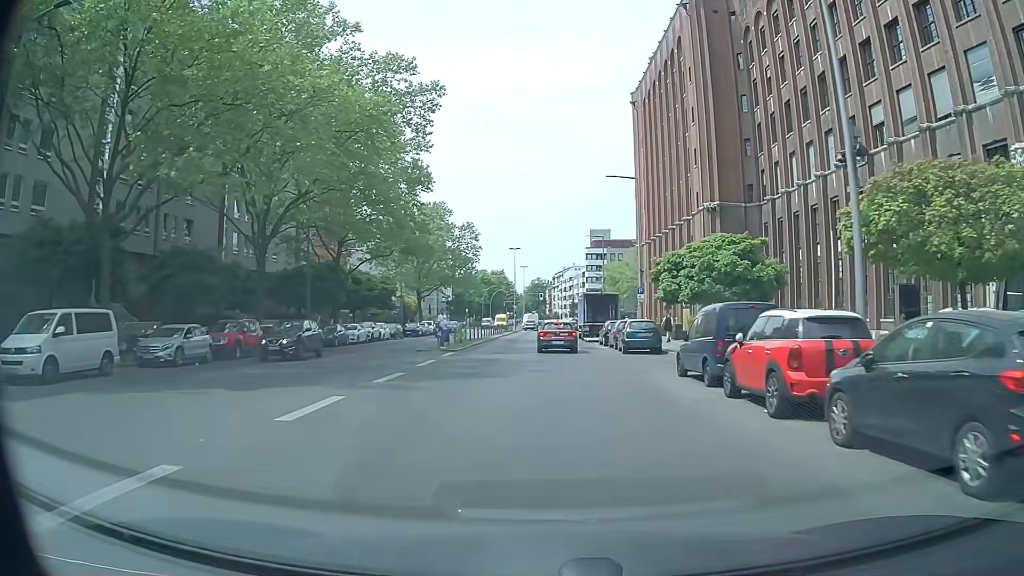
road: tertiary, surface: asphalt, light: Day
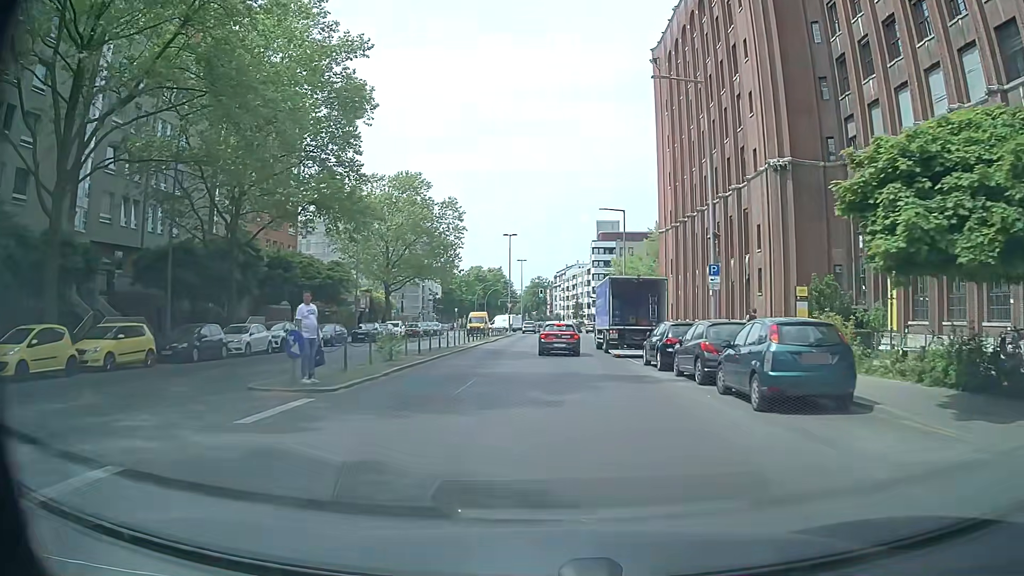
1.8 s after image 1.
(+0.1, +18.4) m; +1°
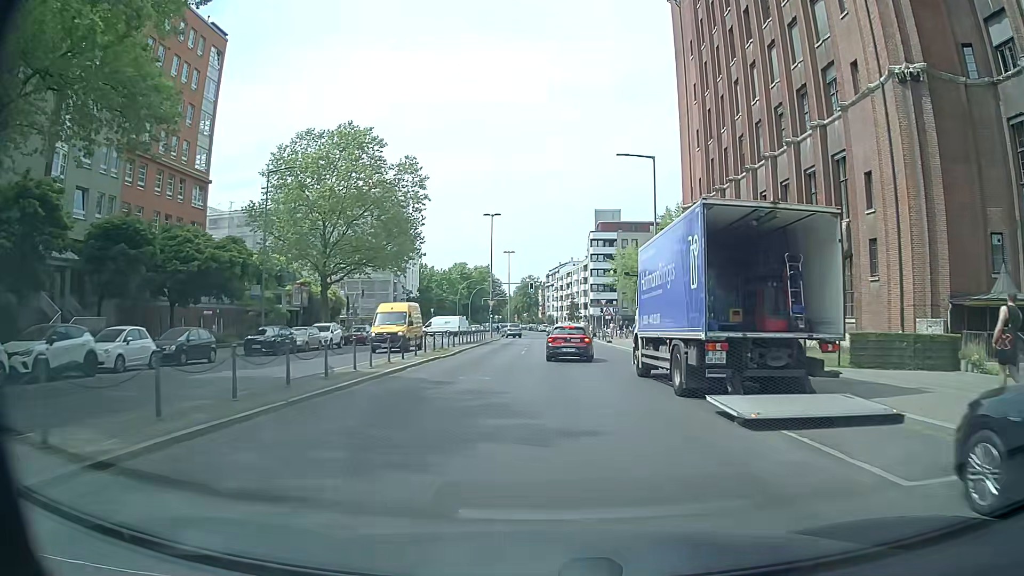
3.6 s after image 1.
(-0.2, +18.4) m; -1°
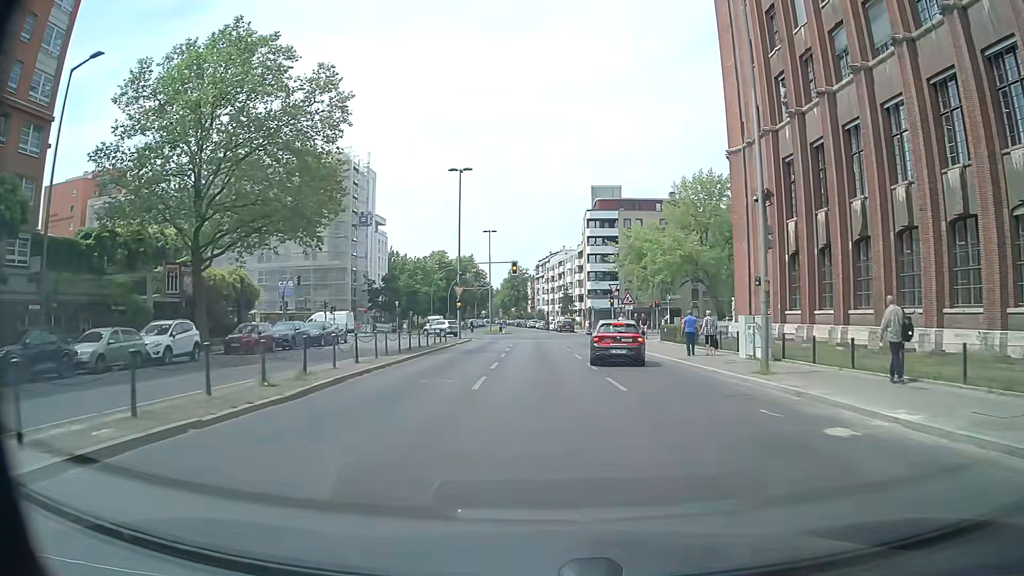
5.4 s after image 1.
(+0.2, +19.1) m; +1°
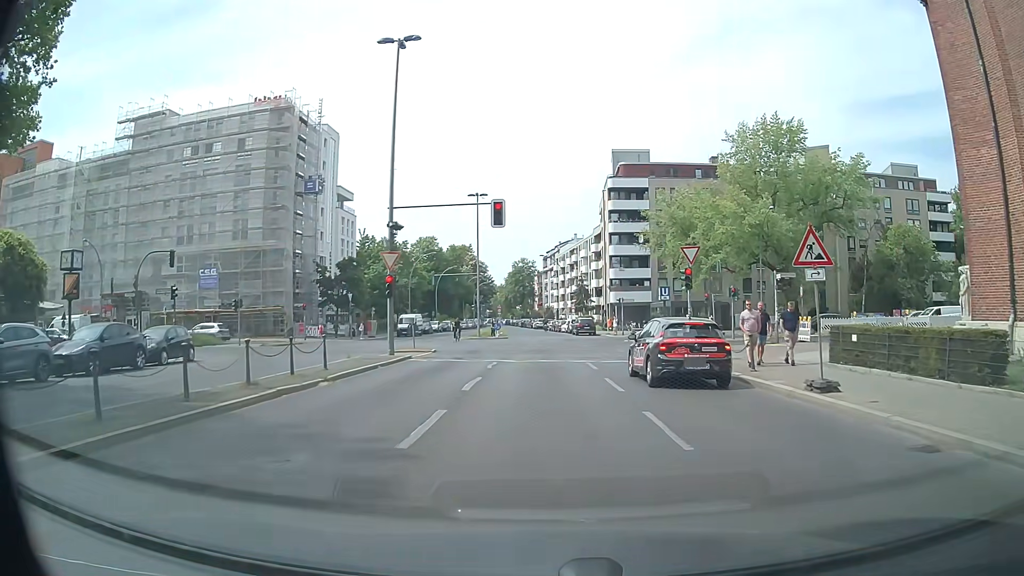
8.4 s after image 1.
(0.0, +24.1) m; -1°
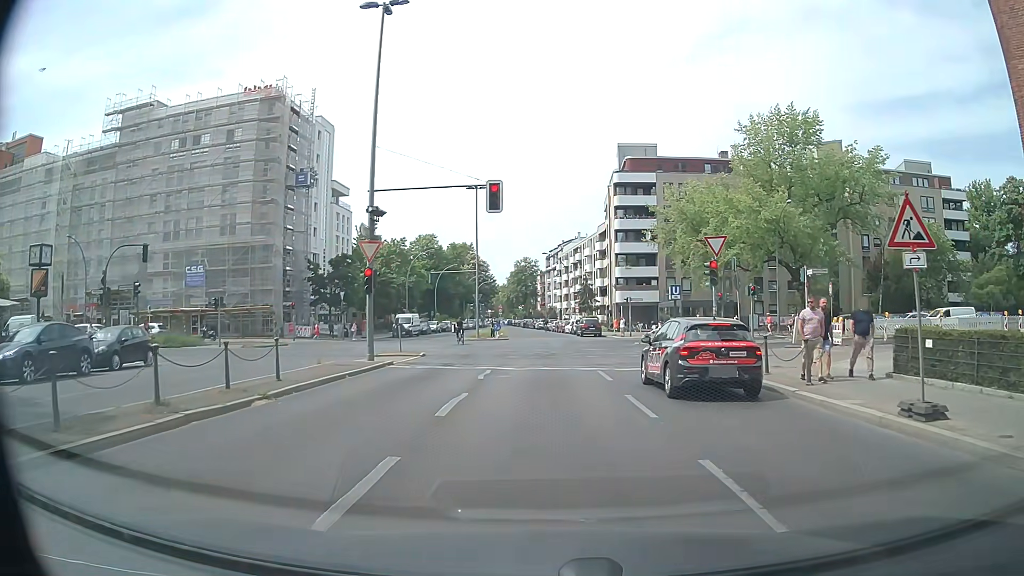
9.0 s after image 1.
(0.0, +3.4) m; 0°
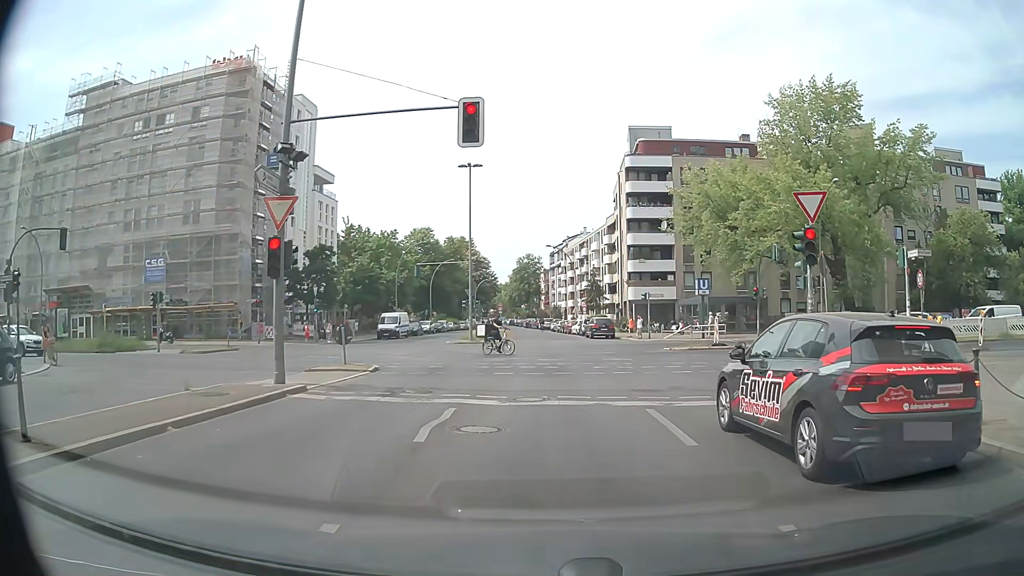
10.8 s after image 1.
(0.0, +8.0) m; 0°
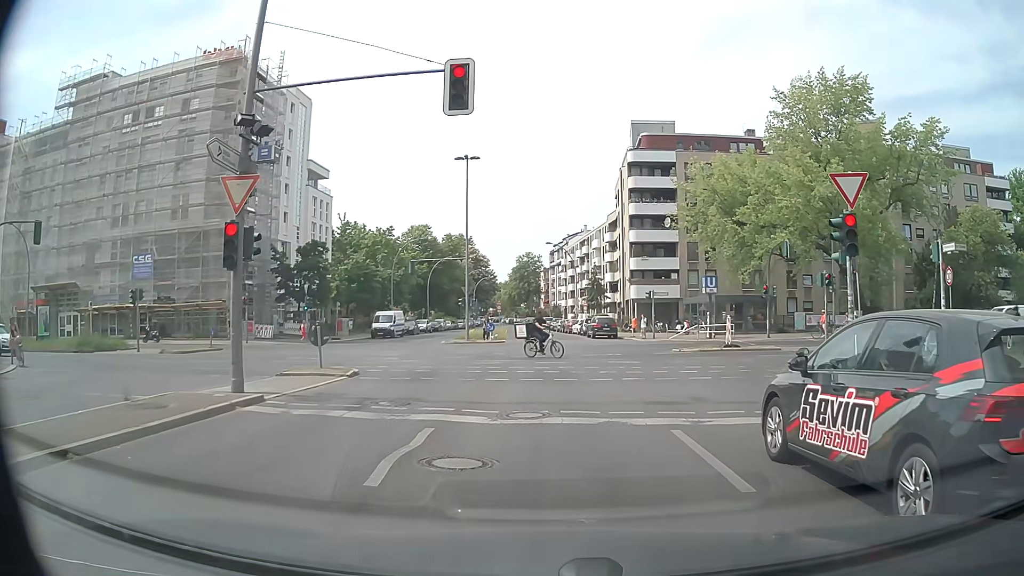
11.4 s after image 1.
(0.0, +2.0) m; -1°
